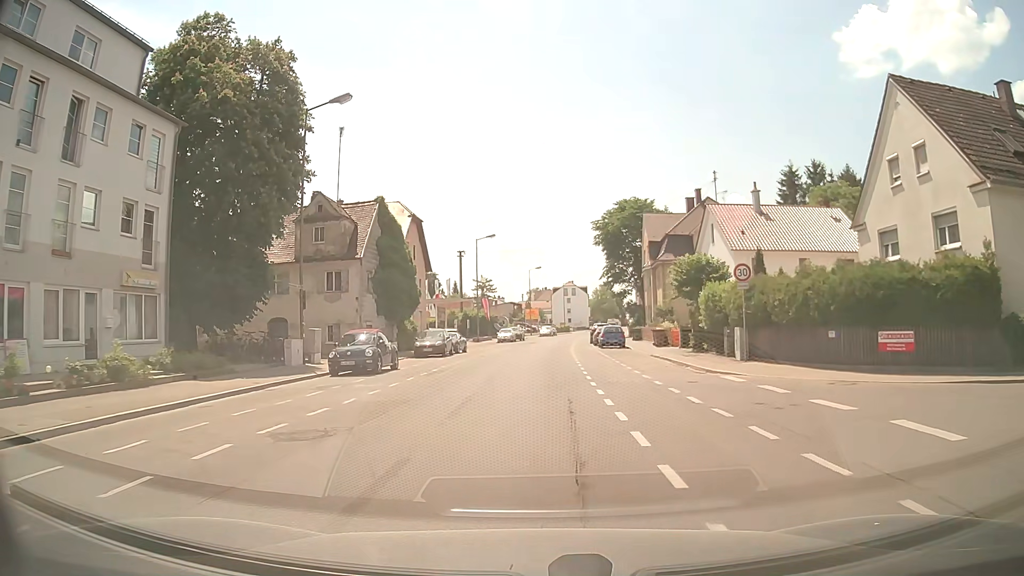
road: tertiary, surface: asphalt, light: Day
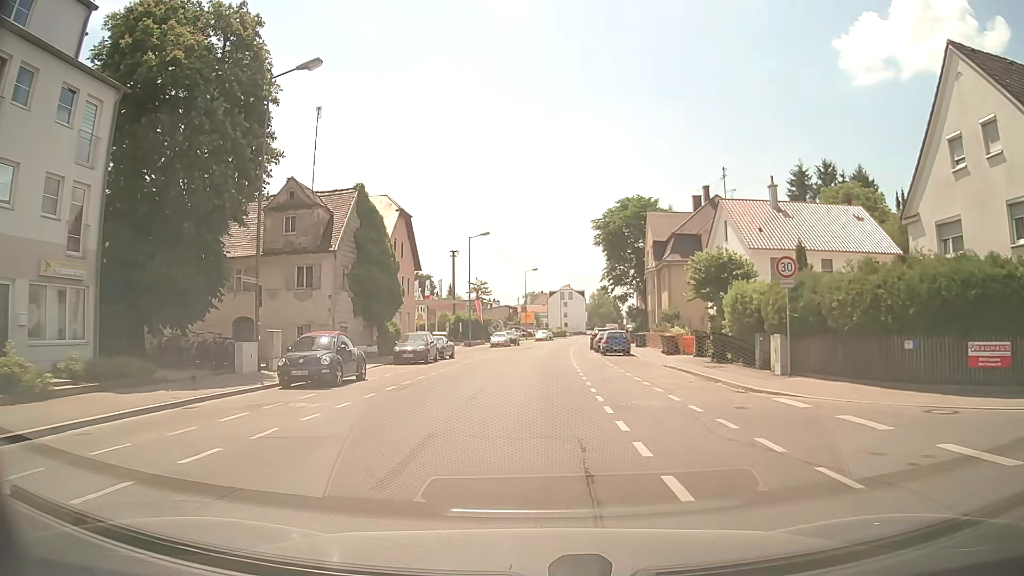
(0.0, +4.3) m; 0°
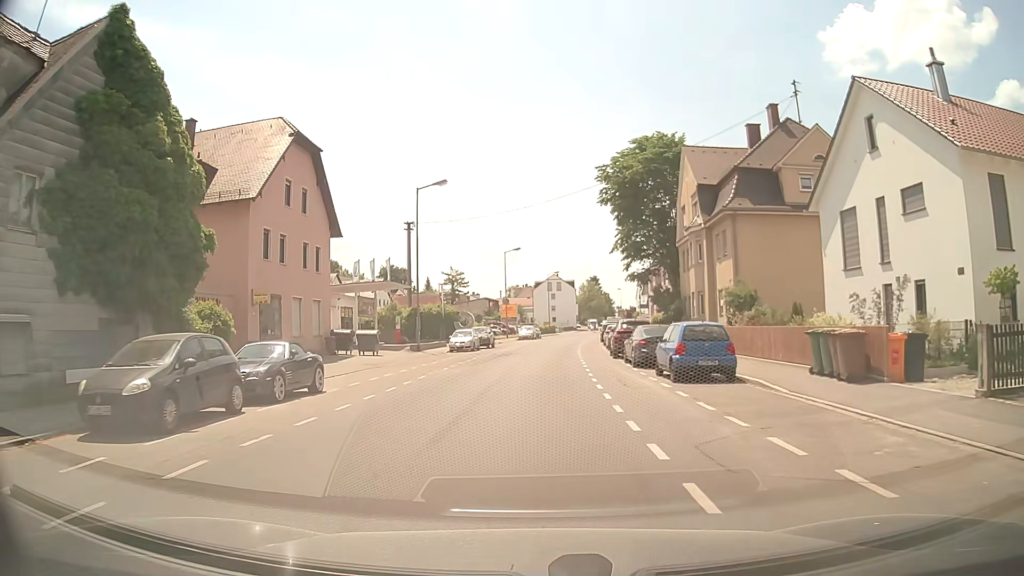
(+0.4, +22.5) m; +2°
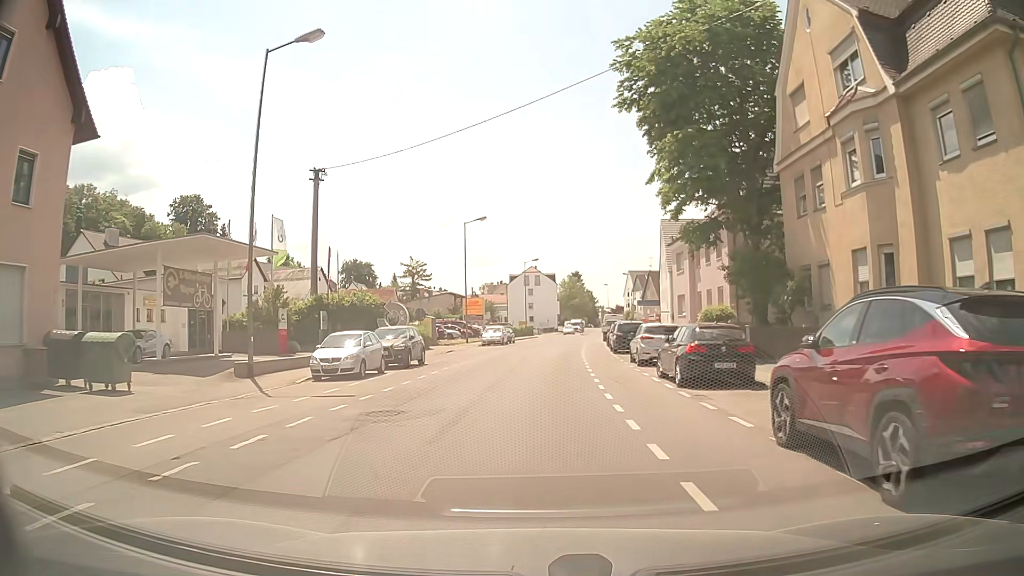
(+0.4, +24.0) m; +2°
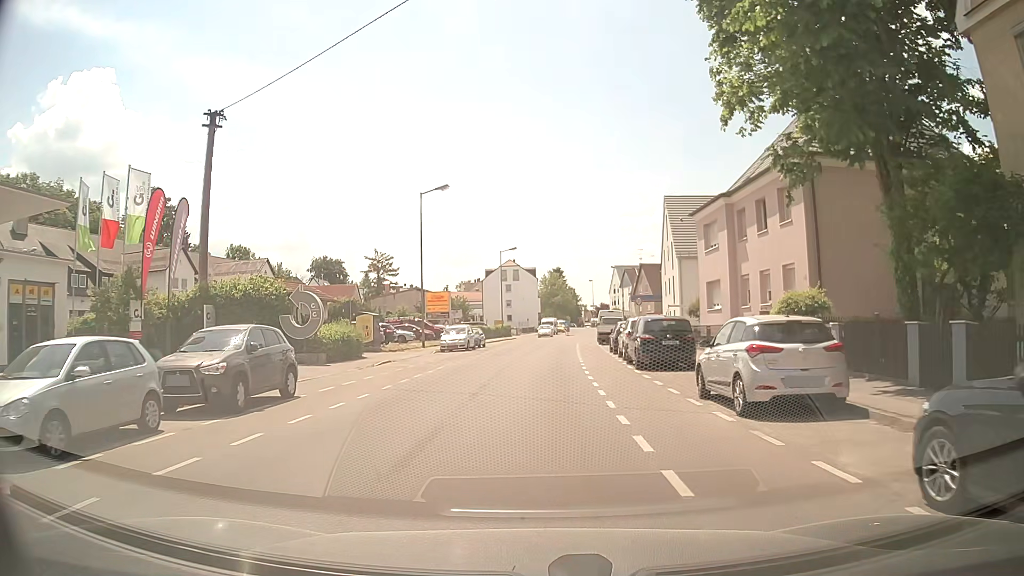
(+0.1, +13.5) m; +2°
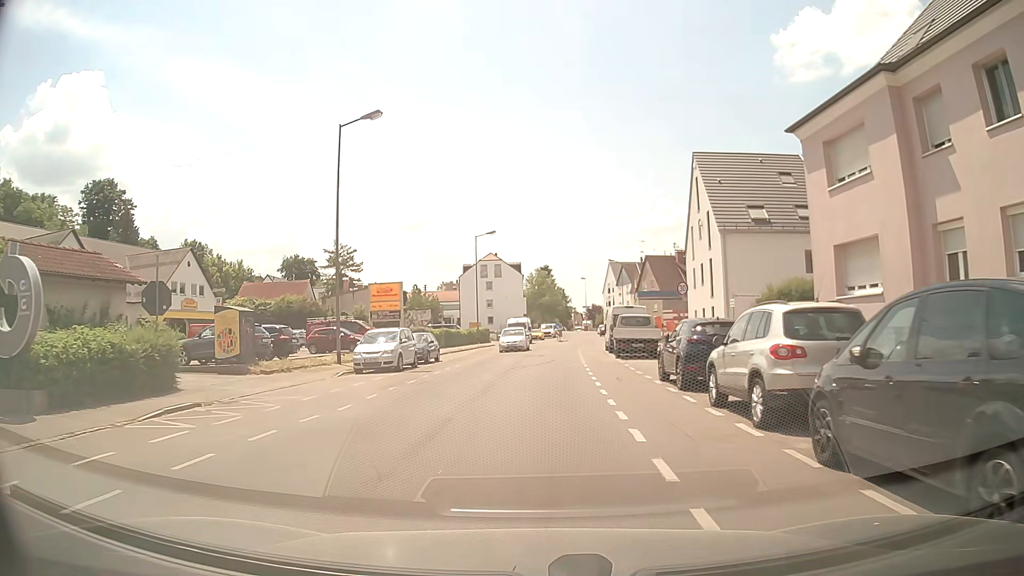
(+0.1, +17.3) m; 0°
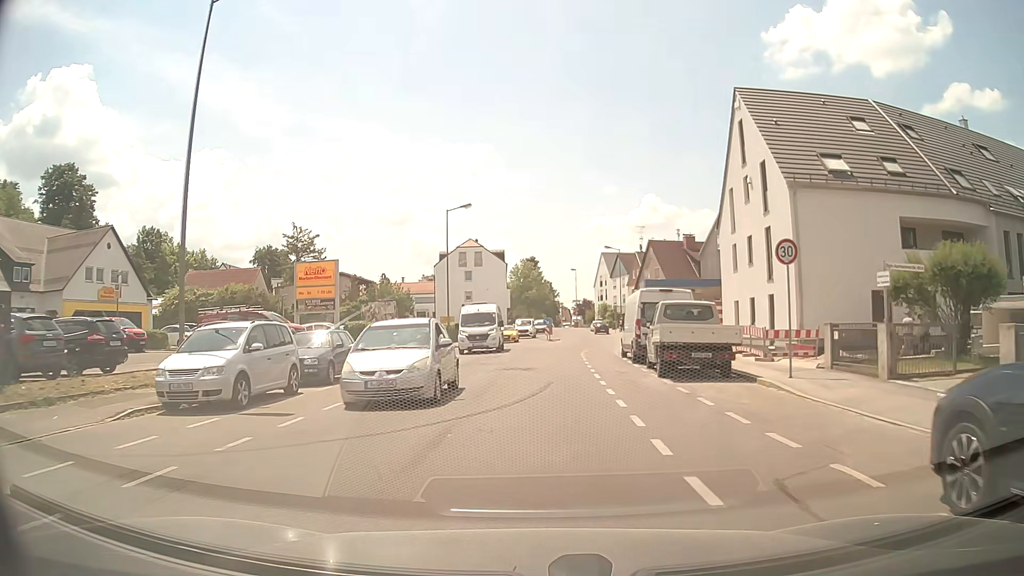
(+0.2, +13.0) m; +2°
(0, +10) (0, +20) (+1, +30) (+2, +40) (+3, +50) (+4, +60) (+4, +70) (+4, +80) (+4, +90) (+5, +100) m
